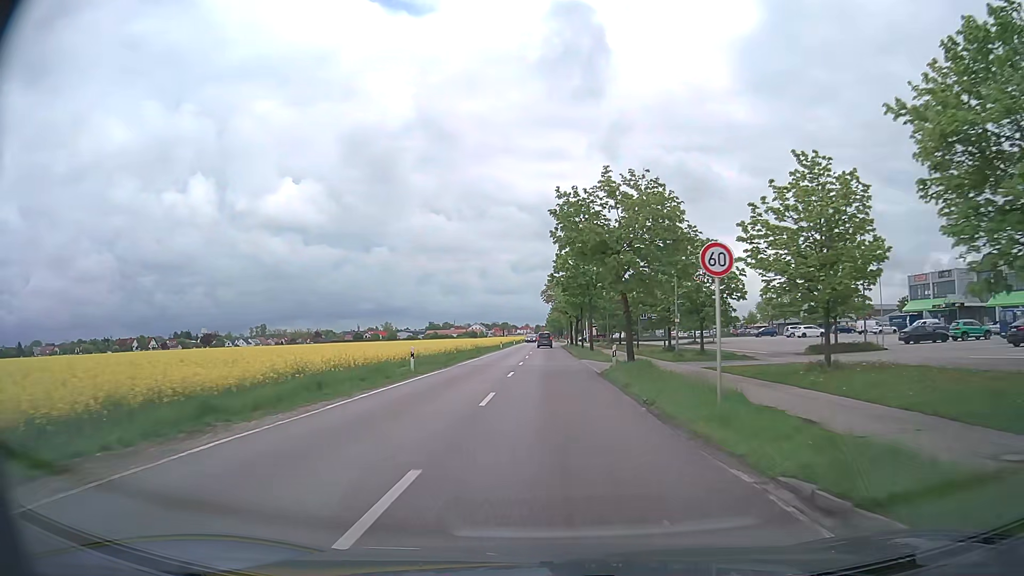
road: secondary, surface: asphalt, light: Day
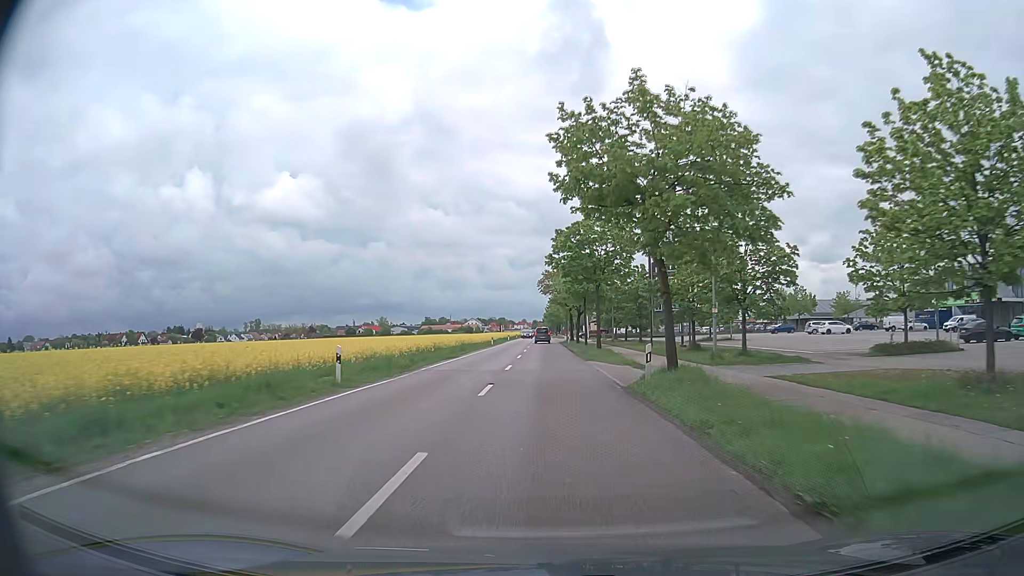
(0.0, +9.3) m; 0°
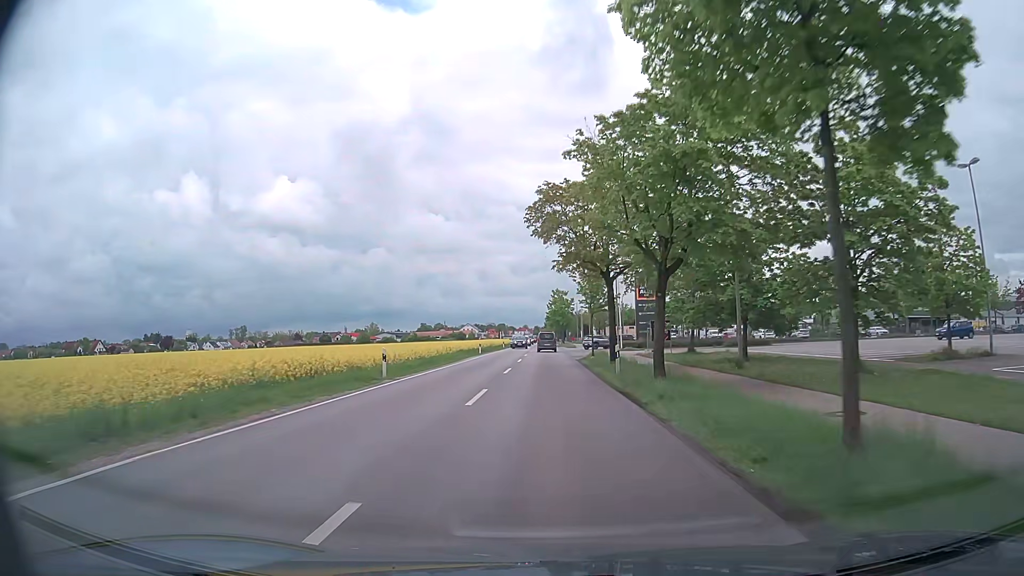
(-0.1, +46.4) m; 0°
(0, +10) (0, +20) (0, +30) (0, +40) (0, +50) (0, +60) (0, +70) (0, +80) (0, +90) (0, +100) m
